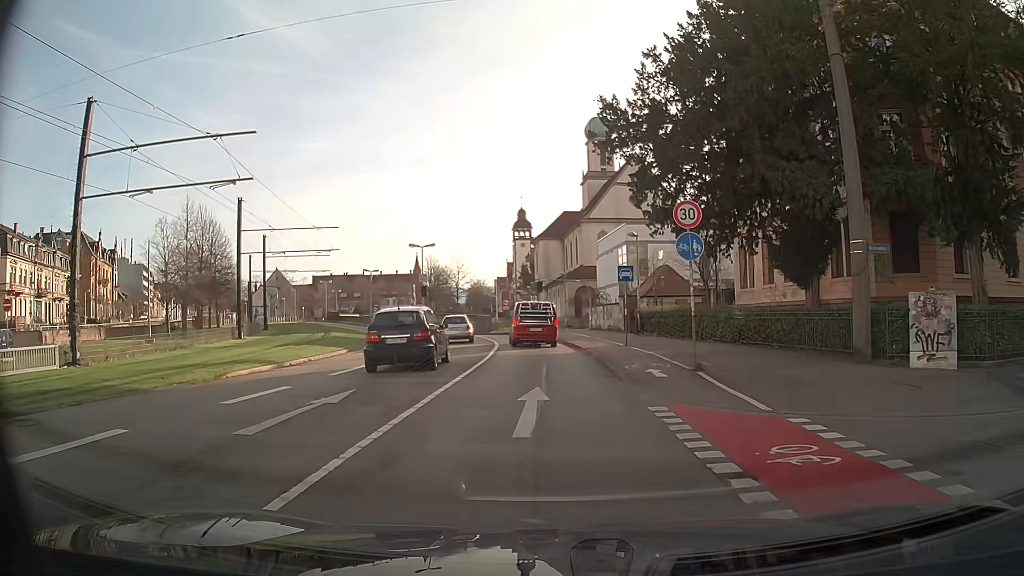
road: primary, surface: asphalt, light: Day
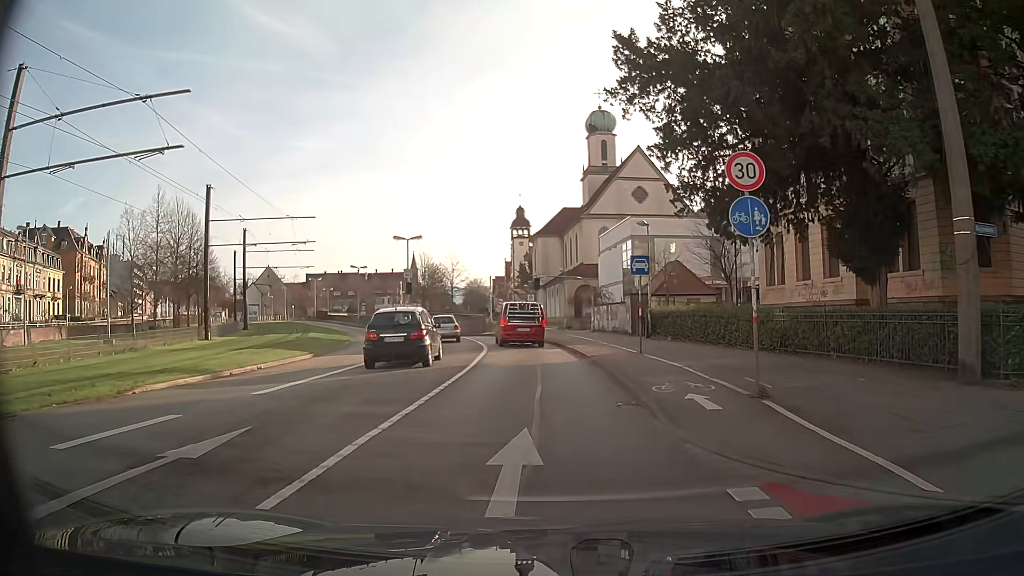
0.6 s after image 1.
(0.0, +4.5) m; 0°
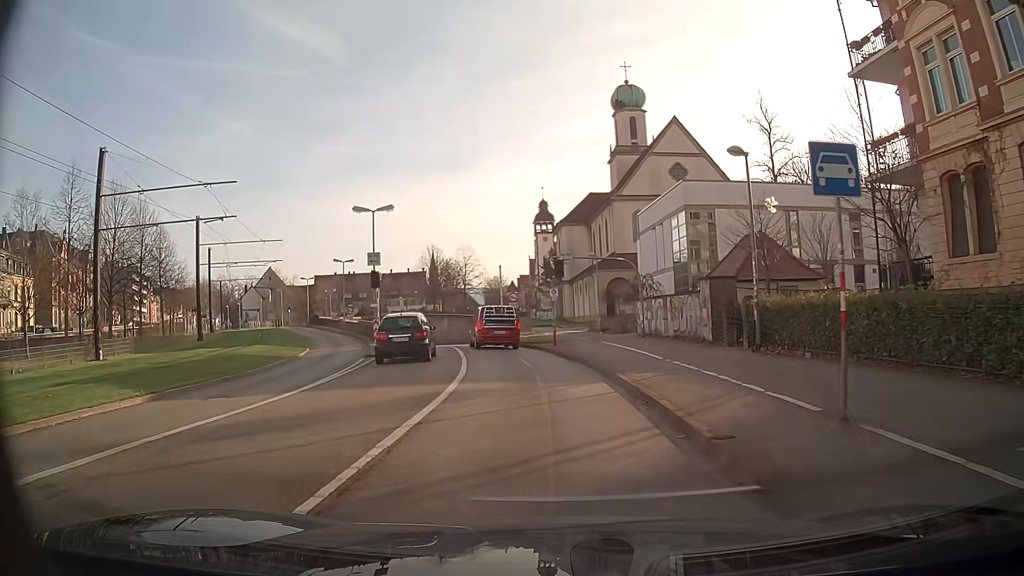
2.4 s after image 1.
(-0.1, +13.4) m; -2°
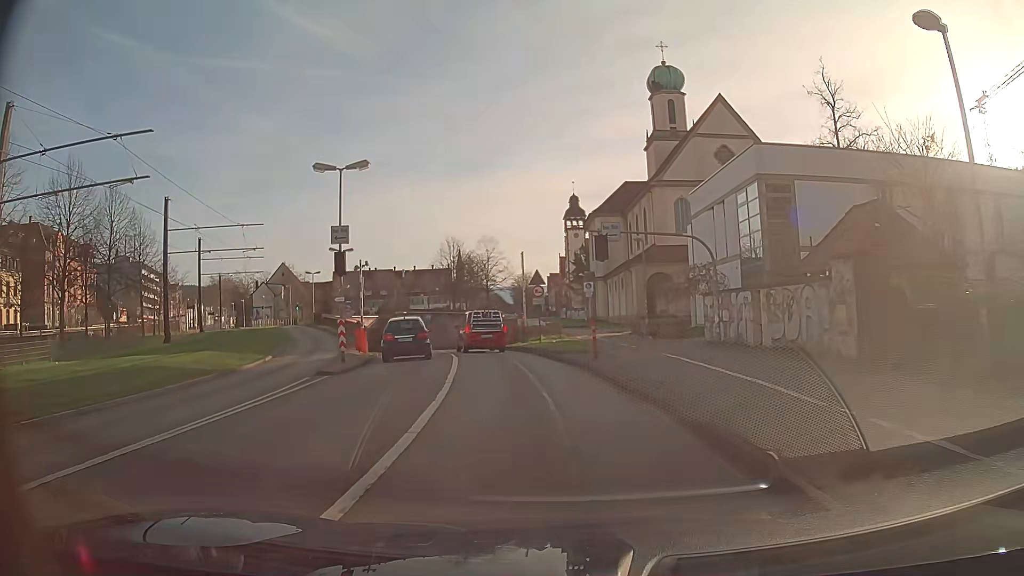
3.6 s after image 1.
(-0.2, +9.0) m; -3°
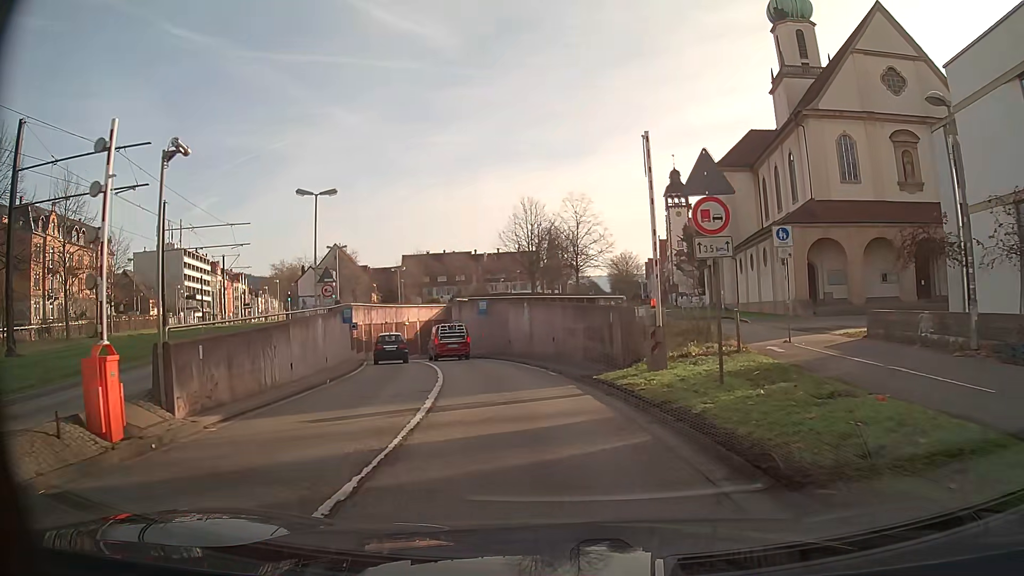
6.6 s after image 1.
(-1.6, +22.4) m; -9°
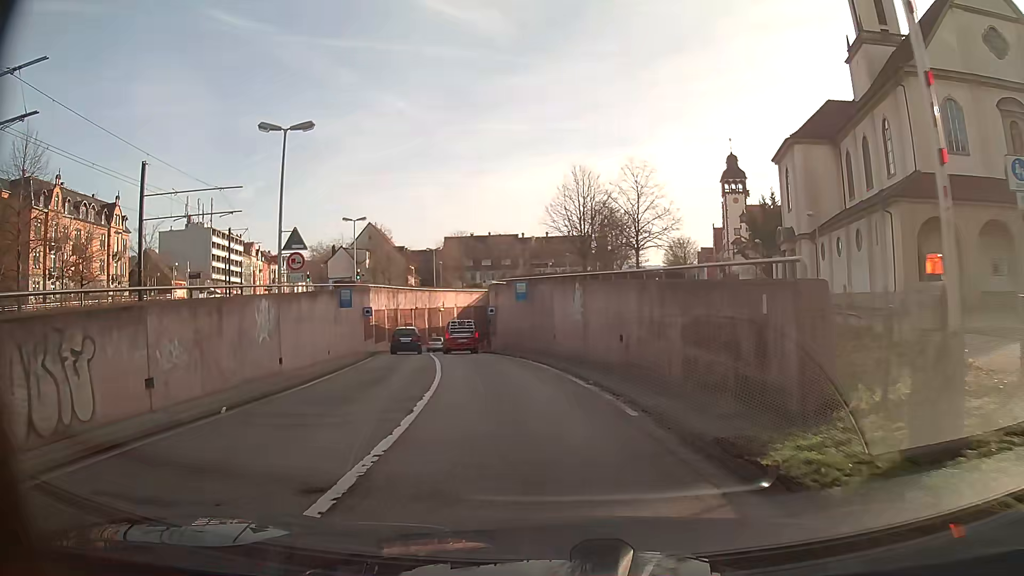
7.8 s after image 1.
(-0.3, +9.1) m; -4°
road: trunk
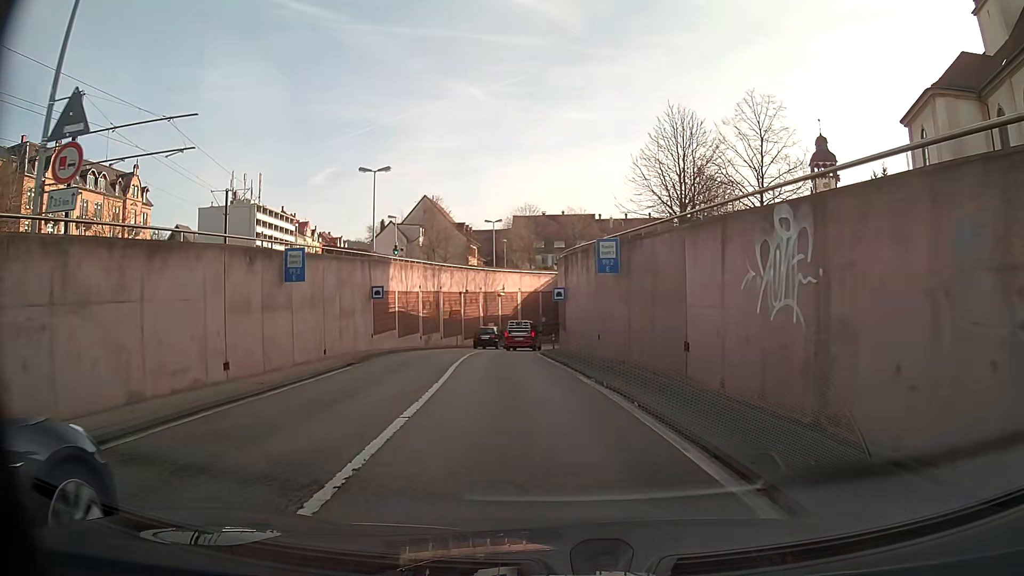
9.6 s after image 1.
(-0.8, +13.9) m; -6°
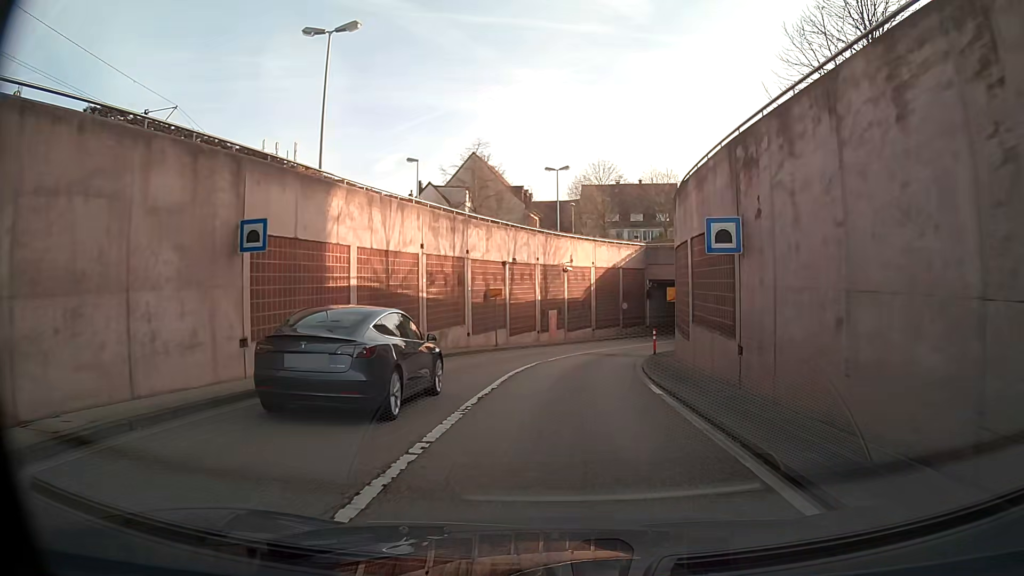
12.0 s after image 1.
(-1.0, +18.8) m; -4°
